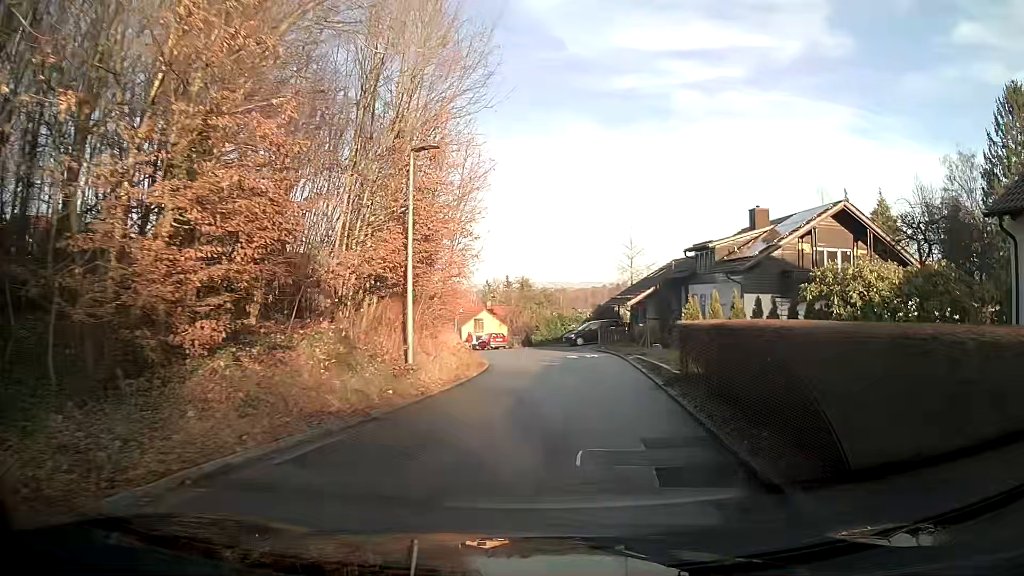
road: residential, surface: asphalt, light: Day
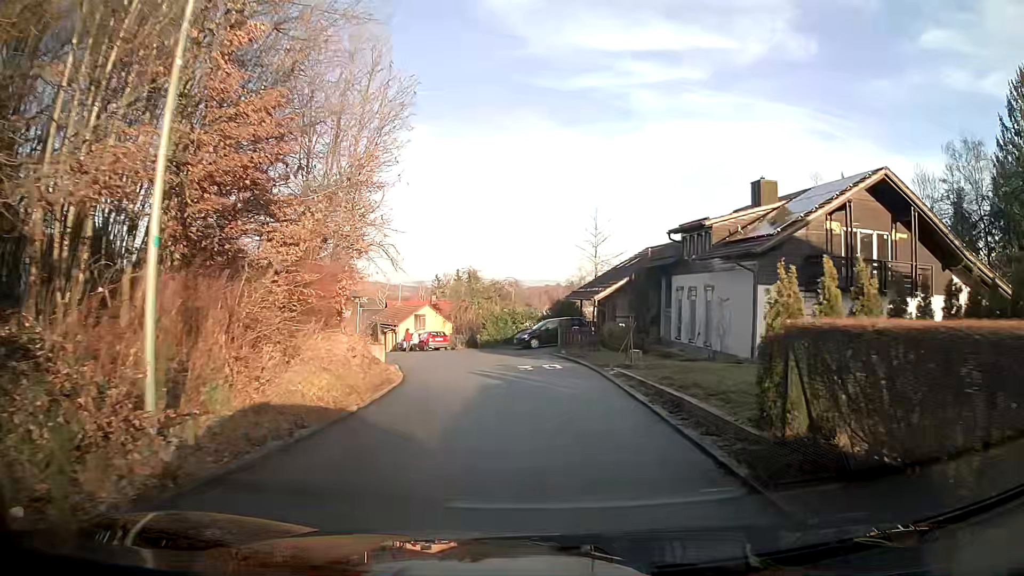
(+0.3, +8.3) m; +4°
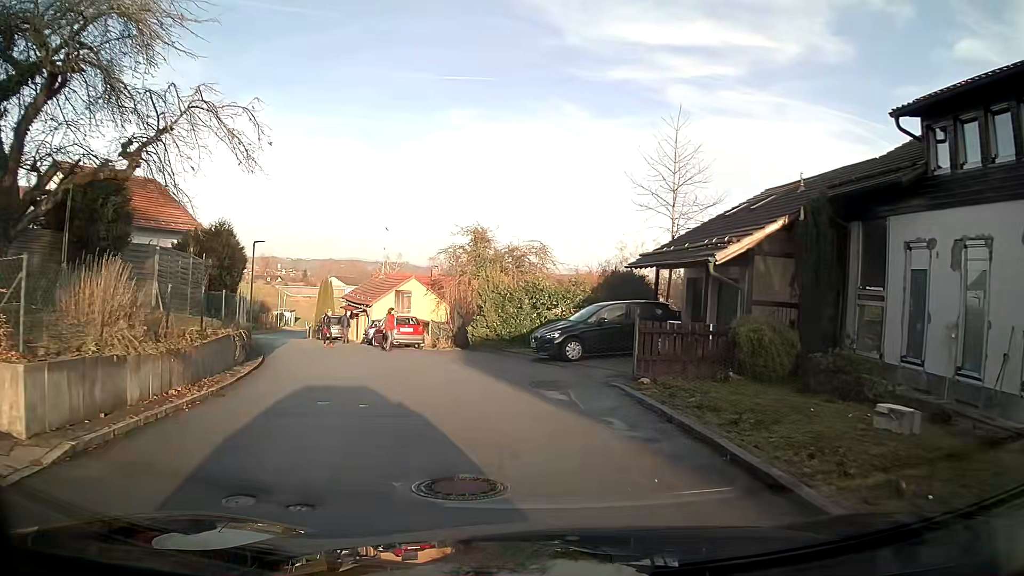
(-0.2, +19.4) m; -3°
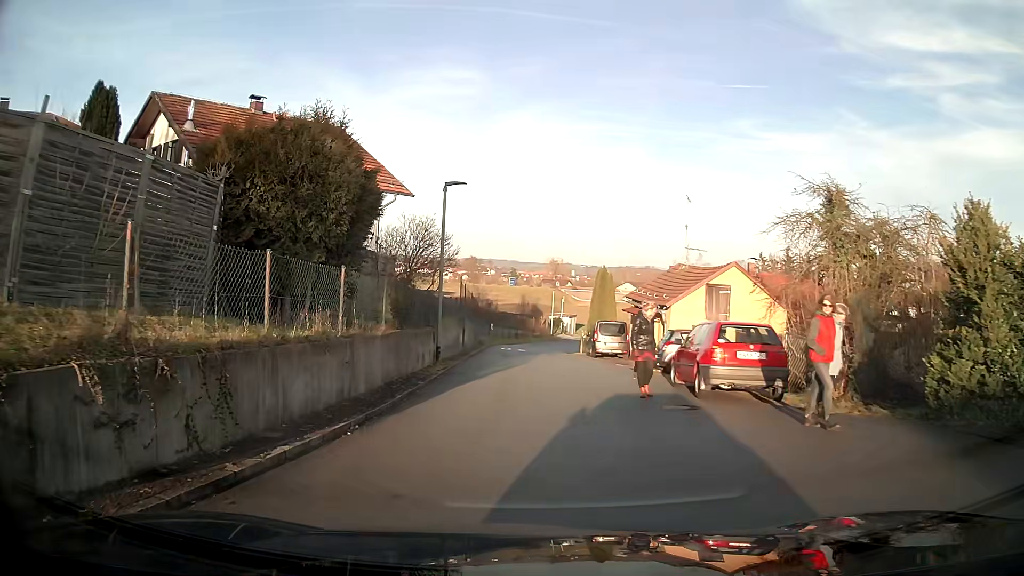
(-3.3, +15.4) m; -25°
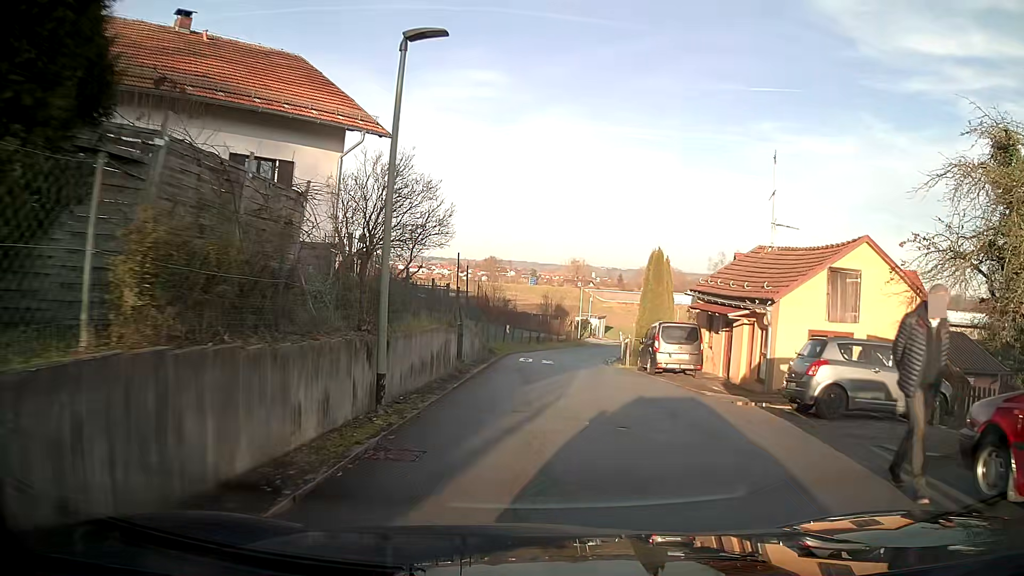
(-0.1, +10.3) m; 0°
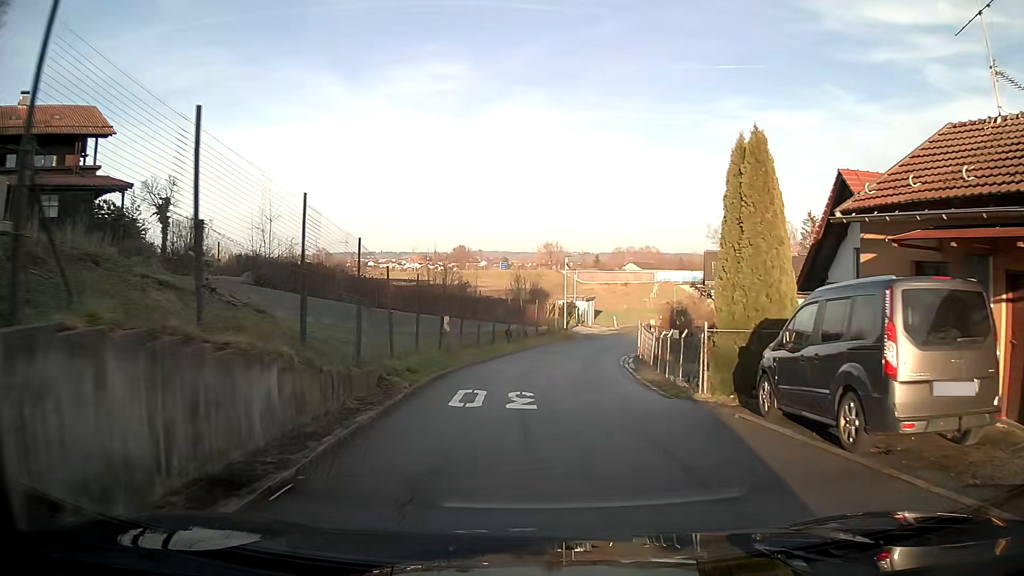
(+0.3, +16.2) m; +2°
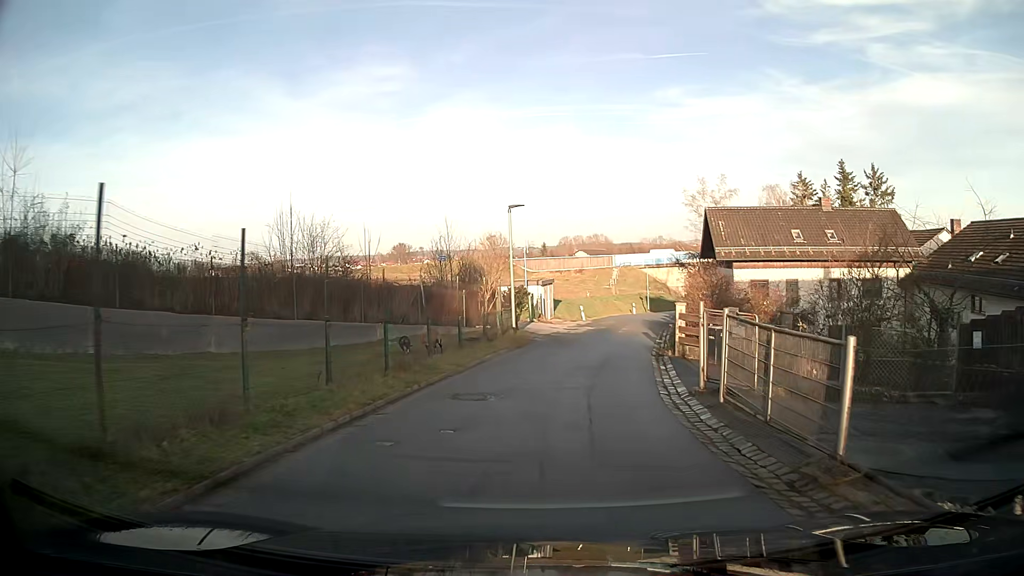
(+0.7, +17.3) m; +5°
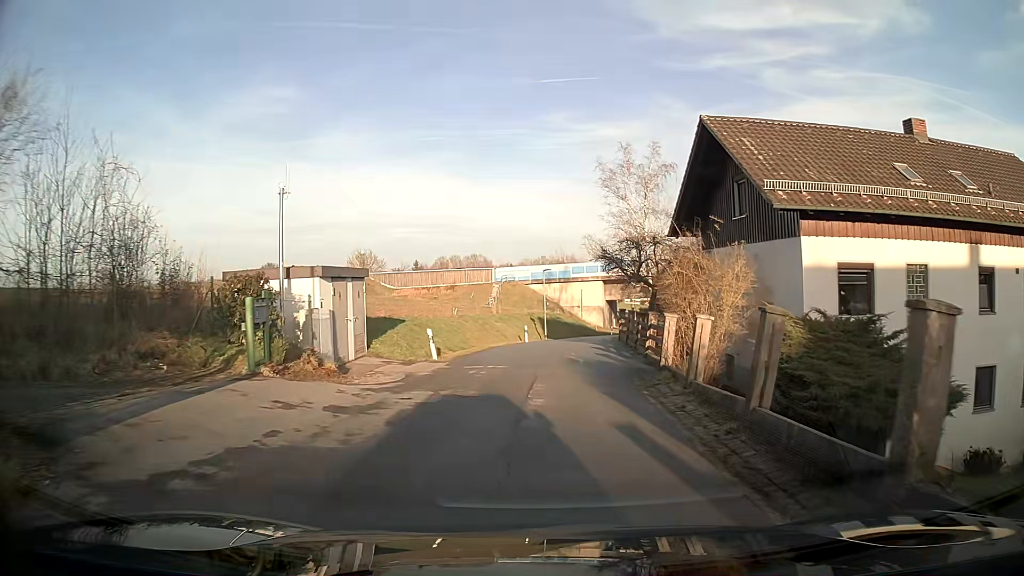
(+2.2, +23.2) m; +10°
(0, +10) (+1, +20) (+1, +30) (+2, +40) (+3, +50) (+6, +59) (+10, +69) (+13, +78) (+16, +88) (+19, +97) m
